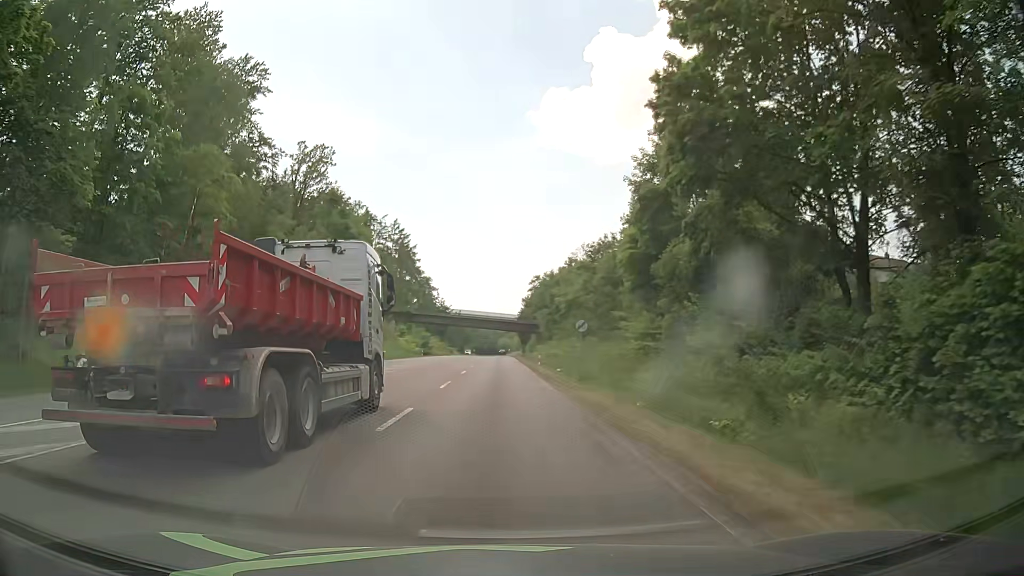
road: secondary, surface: asphalt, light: Day
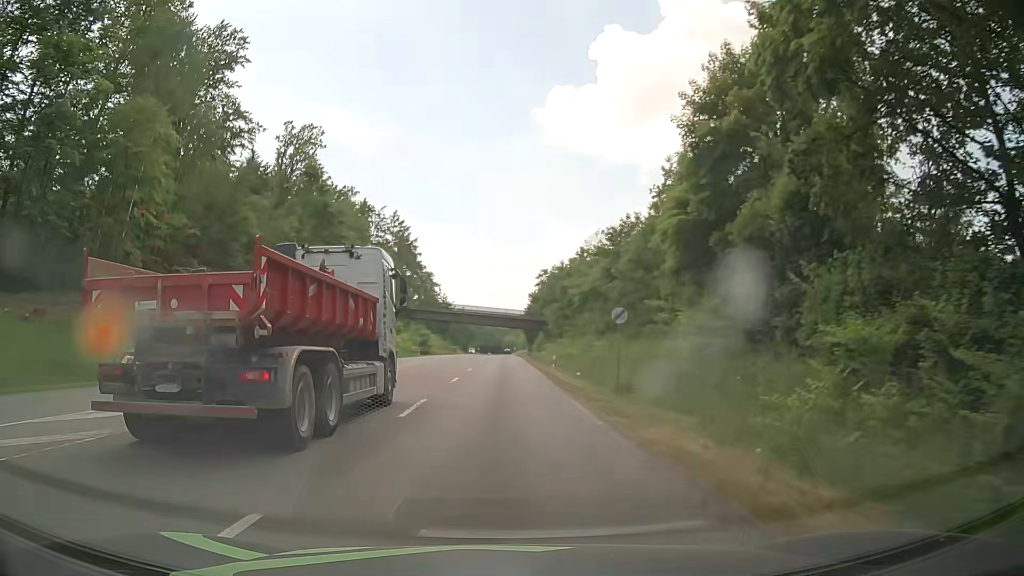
(0.0, +9.6) m; 0°
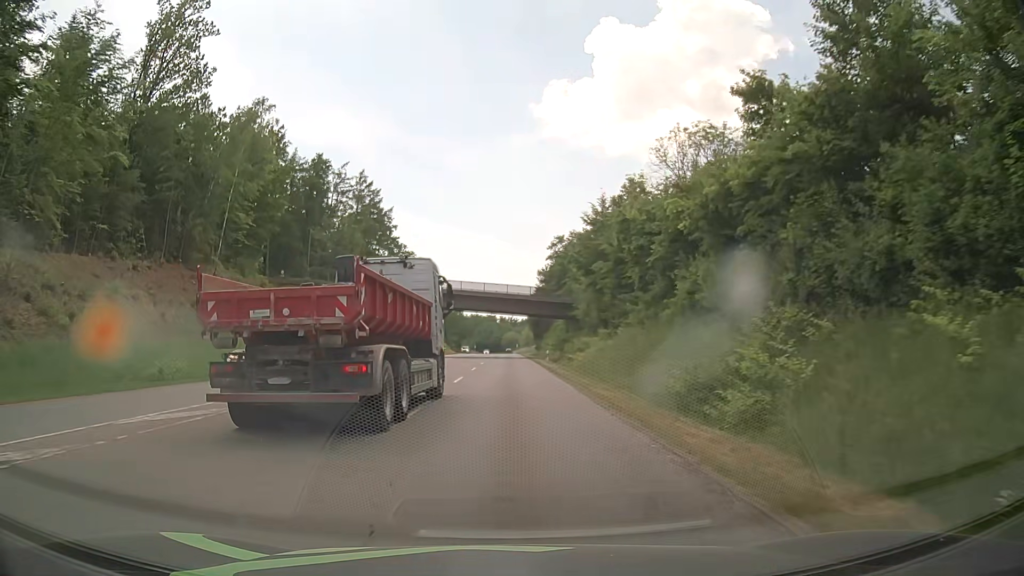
(-0.2, +40.8) m; 0°
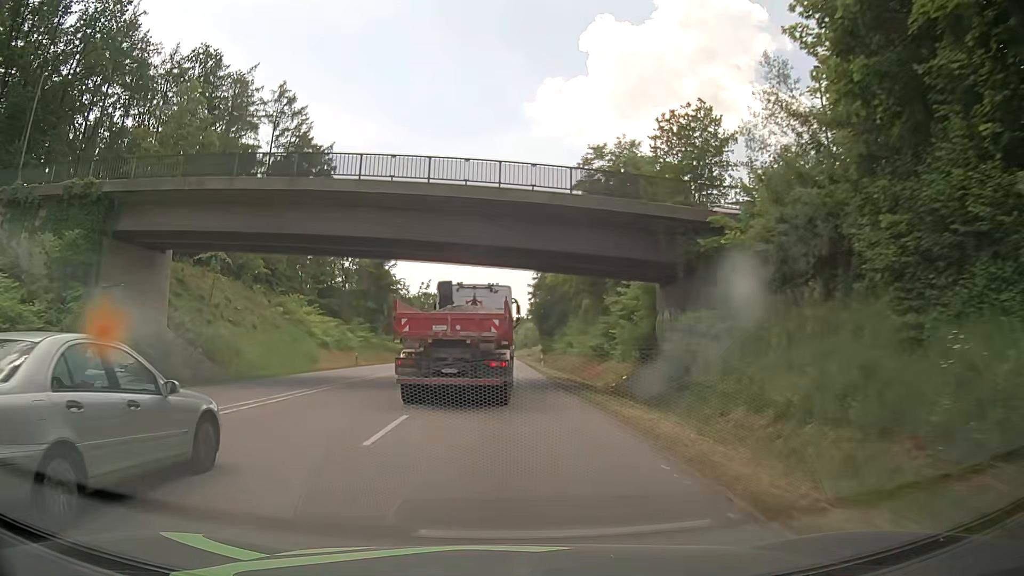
(+0.1, +48.6) m; +1°
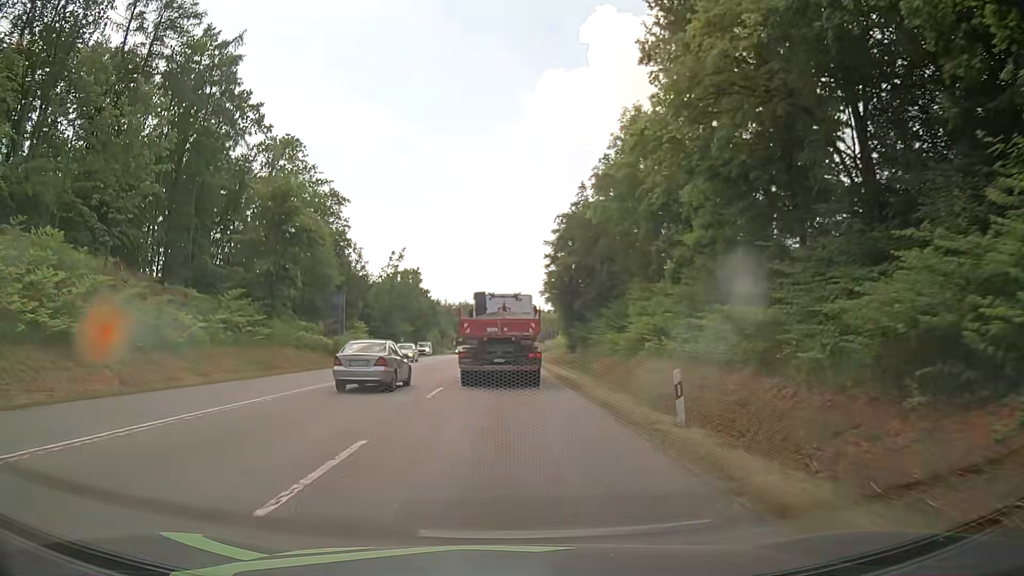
(-0.1, +38.8) m; 0°
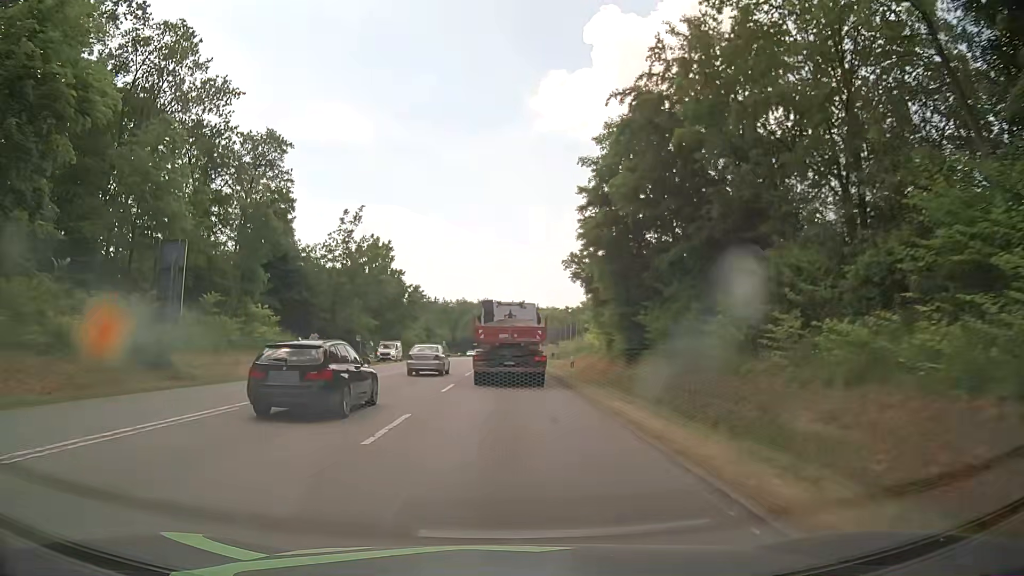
(0.0, +30.7) m; 0°
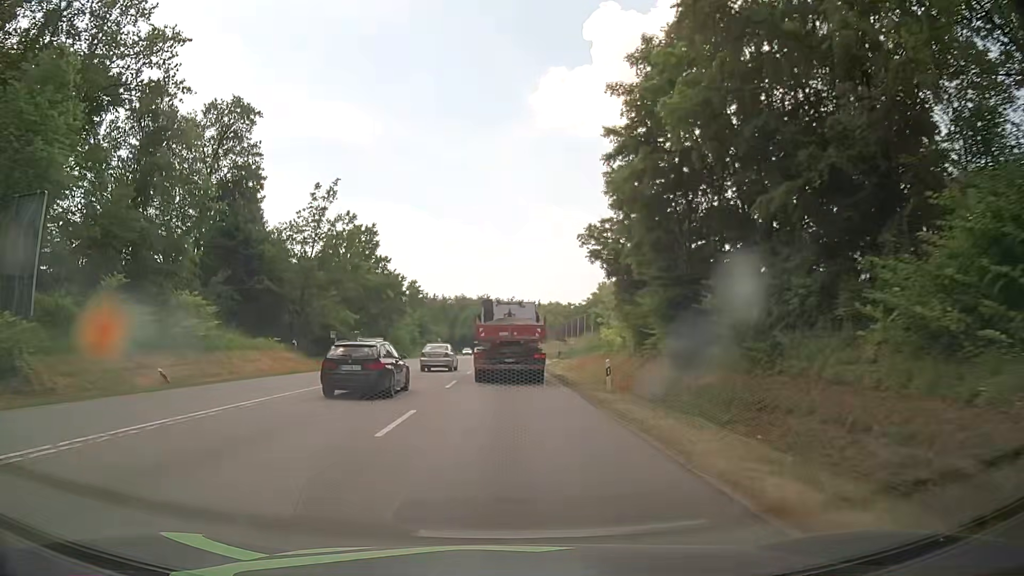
(0.0, +10.6) m; 0°
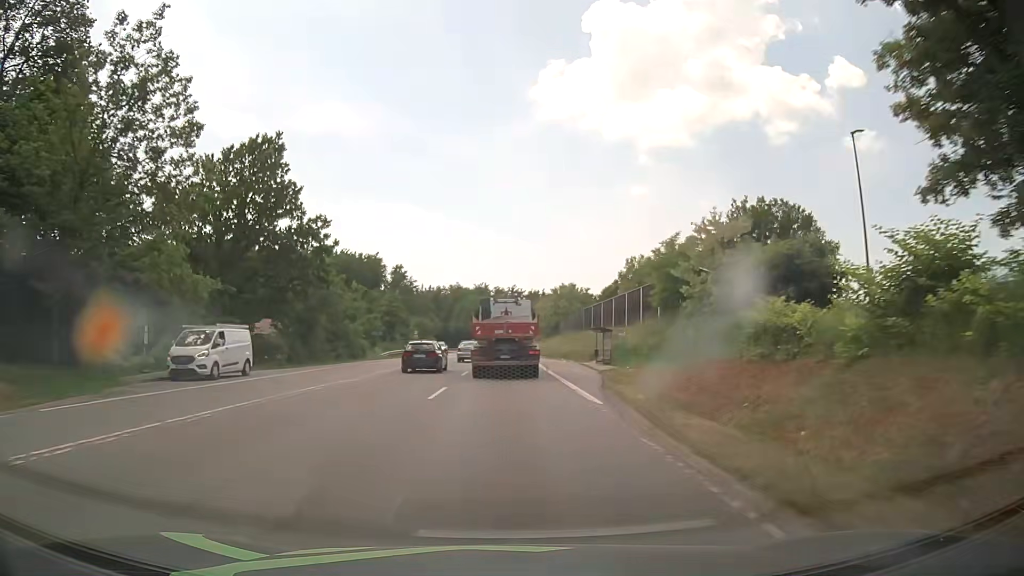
(0.0, +32.8) m; 0°
(0, +10) (0, +20) (0, +30) (0, +40) (0, +50) (0, +60) (0, +70) (0, +80) (0, +90) (0, +100) m
